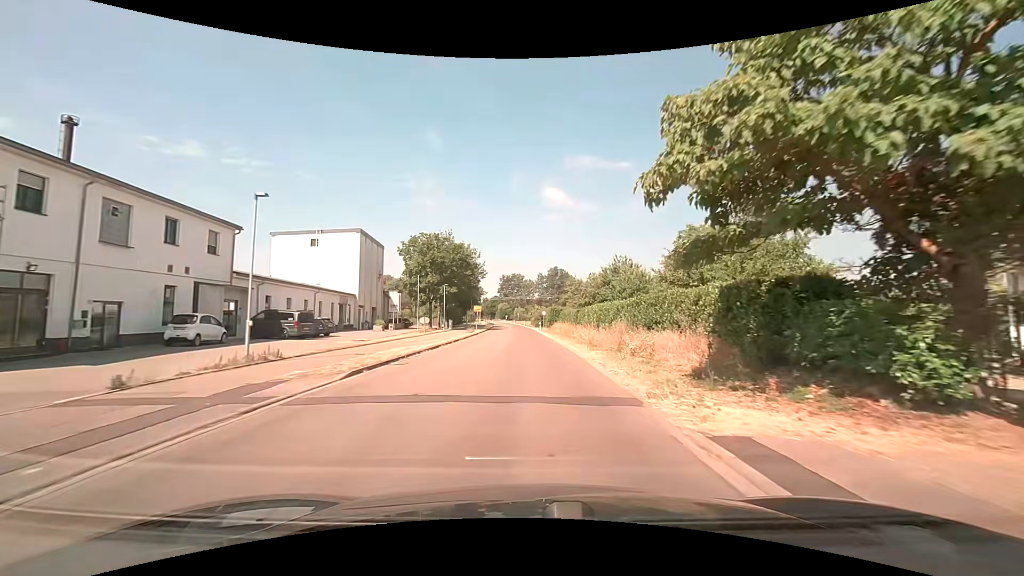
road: secondary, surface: asphalt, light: Day
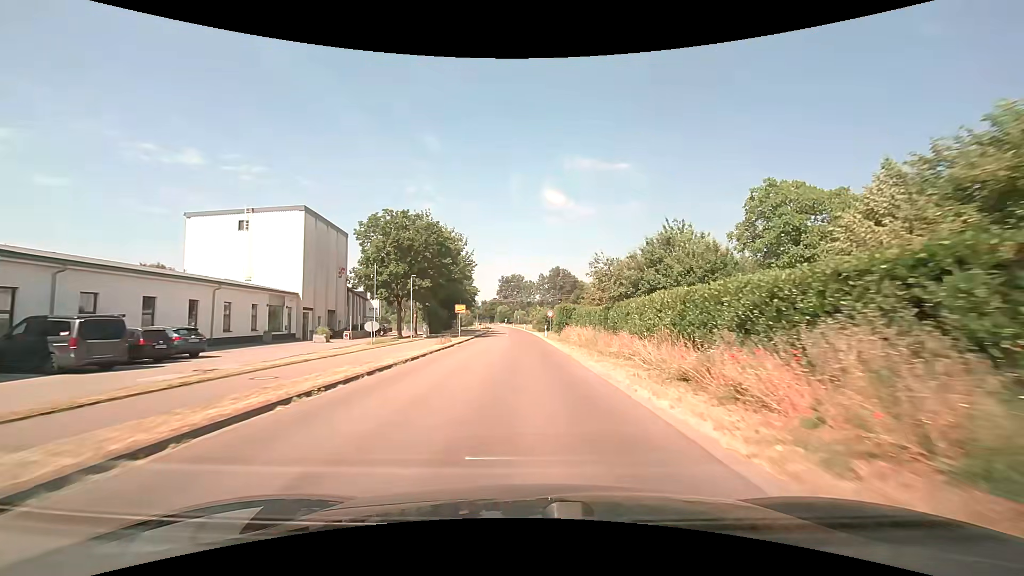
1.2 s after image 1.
(0.0, +16.2) m; 0°
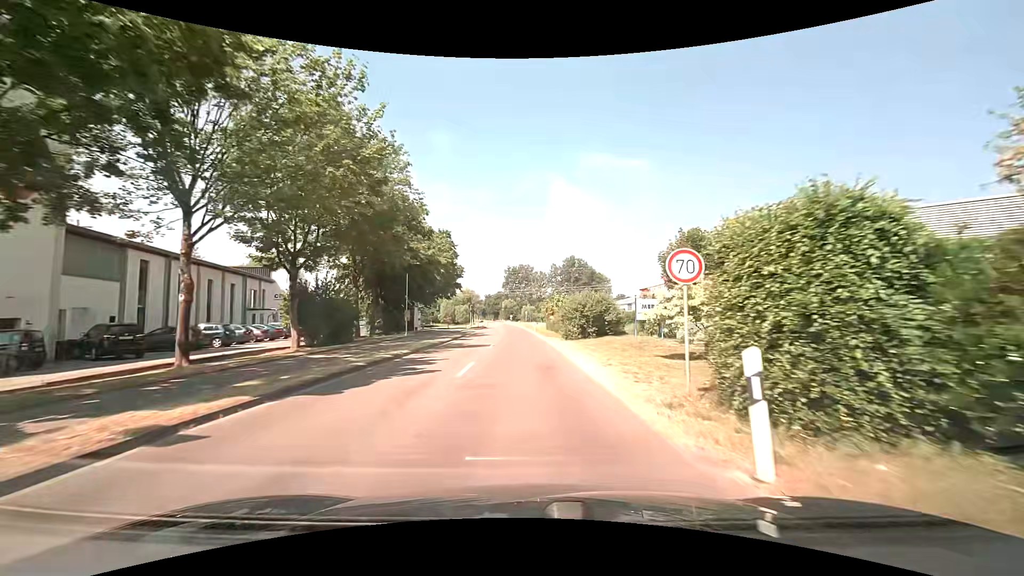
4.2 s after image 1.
(-0.3, +39.4) m; -1°
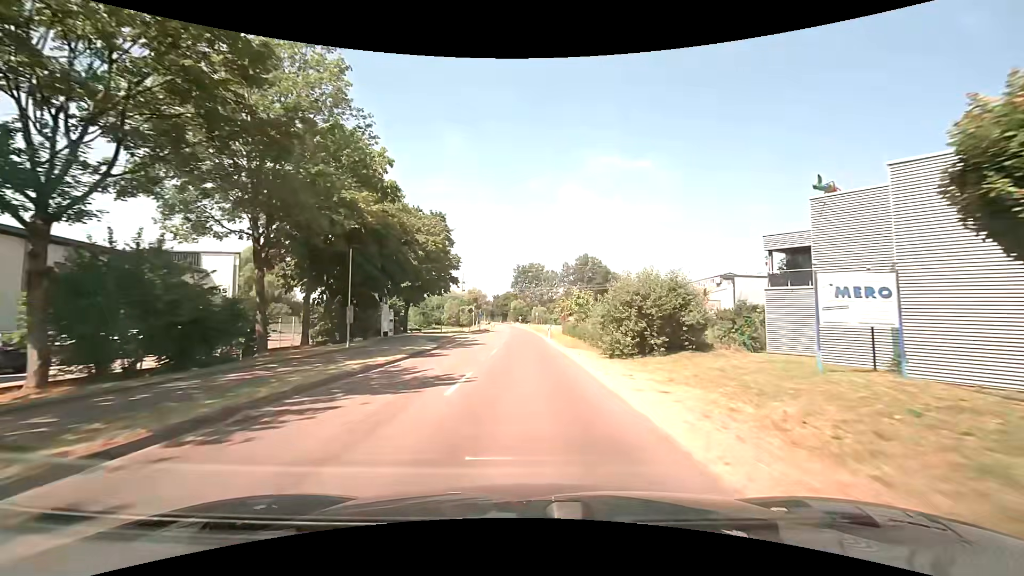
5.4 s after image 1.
(-0.1, +14.9) m; -1°
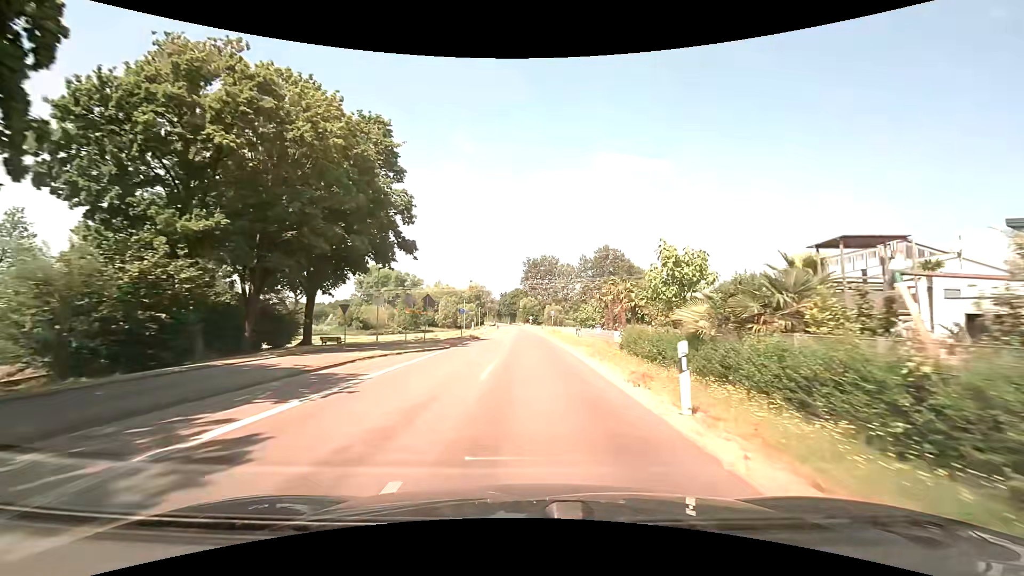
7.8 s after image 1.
(-0.4, +32.0) m; -1°
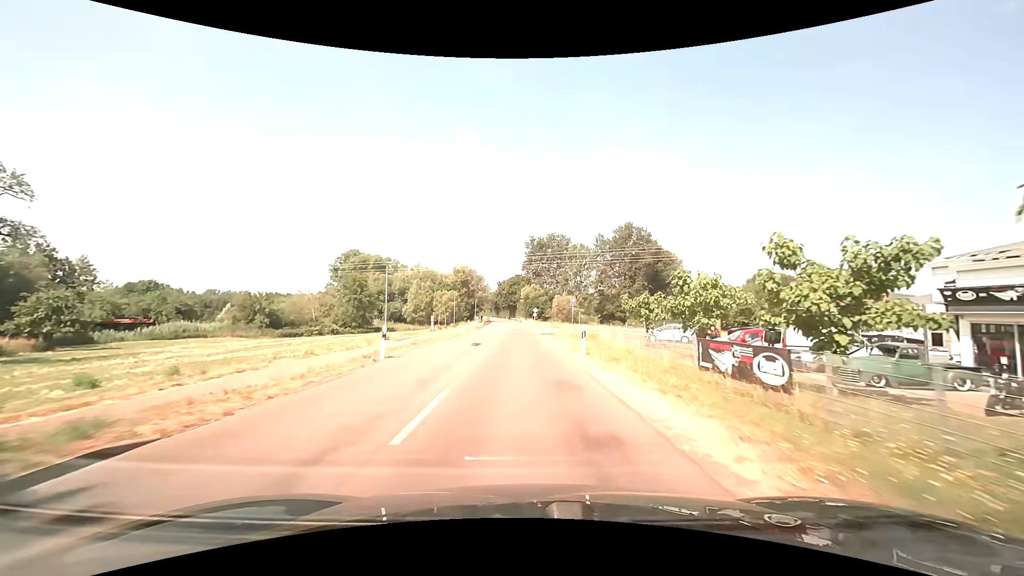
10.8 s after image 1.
(+0.1, +41.7) m; 0°
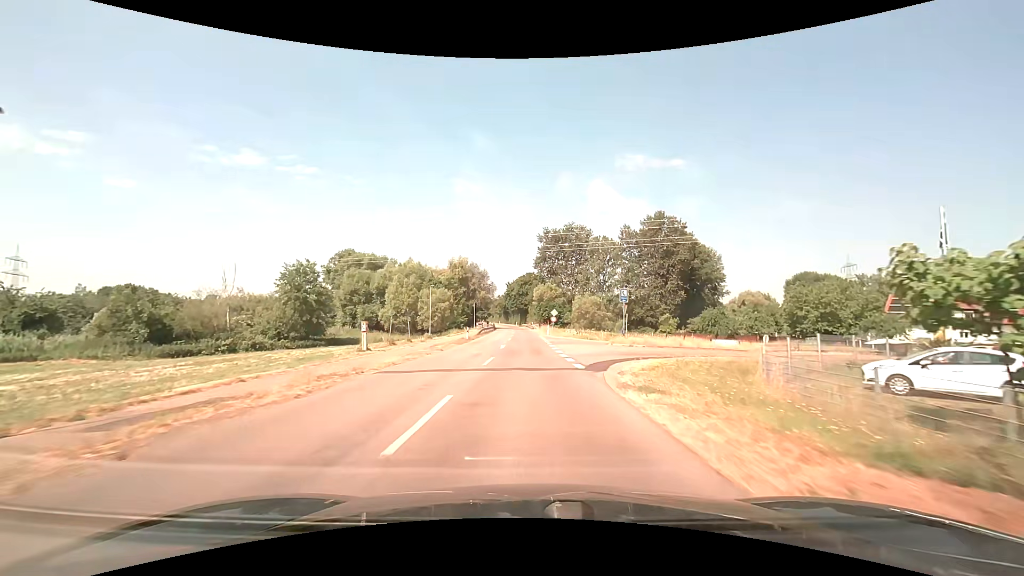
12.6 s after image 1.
(-0.3, +25.5) m; -1°
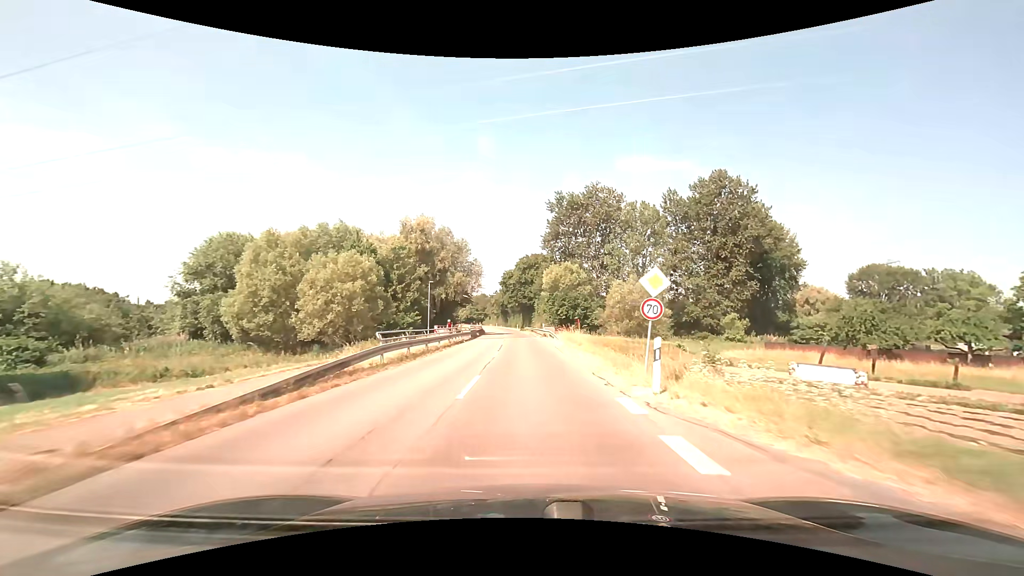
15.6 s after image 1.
(-0.6, +43.2) m; 0°
(0, +10) (0, +20) (0, +30) (-1, +40) (-1, +50) (-1, +60) (-2, +70) (-3, +80) (-3, +90) (-4, +100) m
